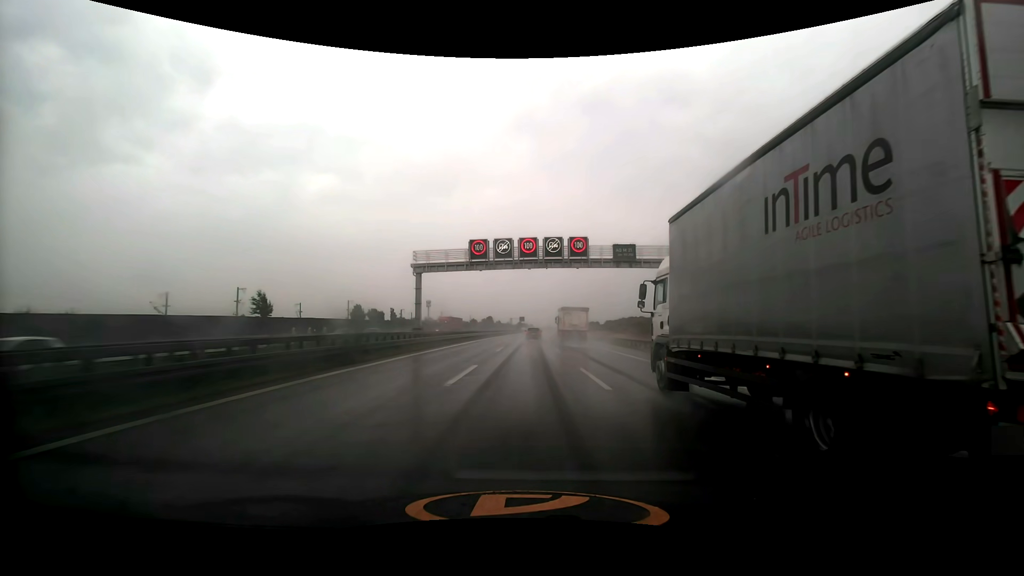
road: motorway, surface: asphalt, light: Day
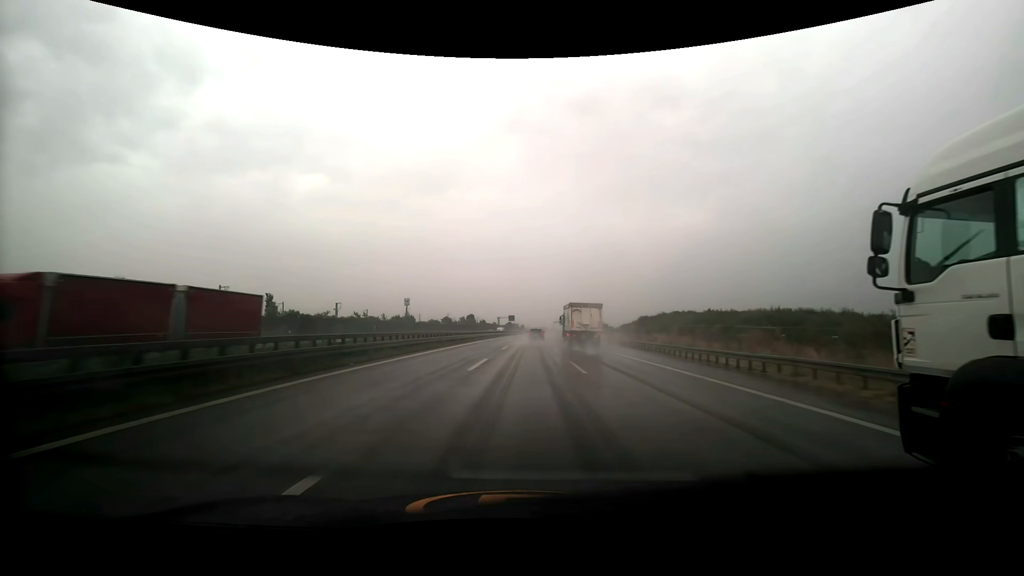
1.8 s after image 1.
(+0.3, +49.8) m; +1°
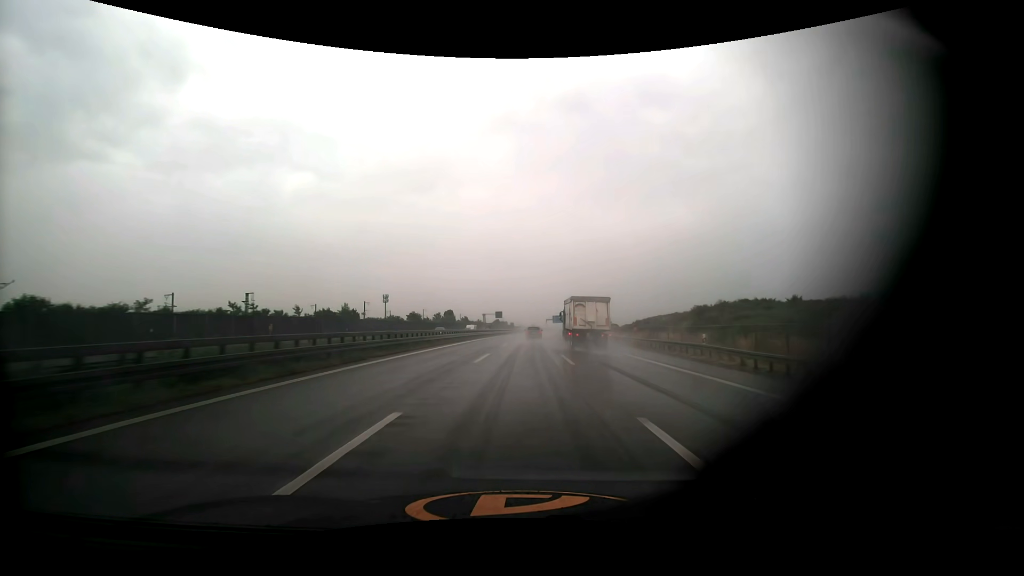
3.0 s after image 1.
(+0.2, +33.1) m; +1°
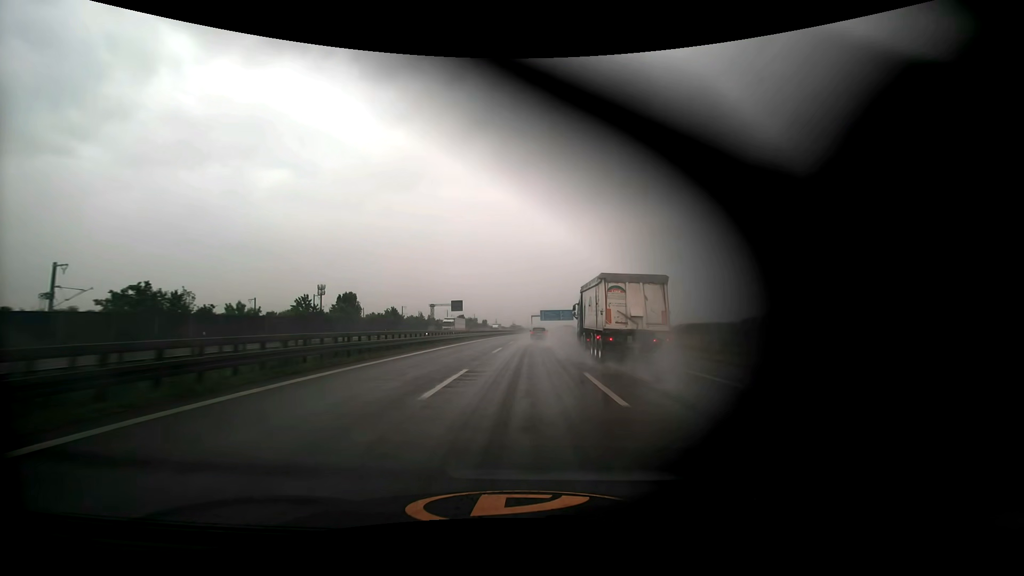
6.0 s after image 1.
(+1.1, +82.5) m; +2°
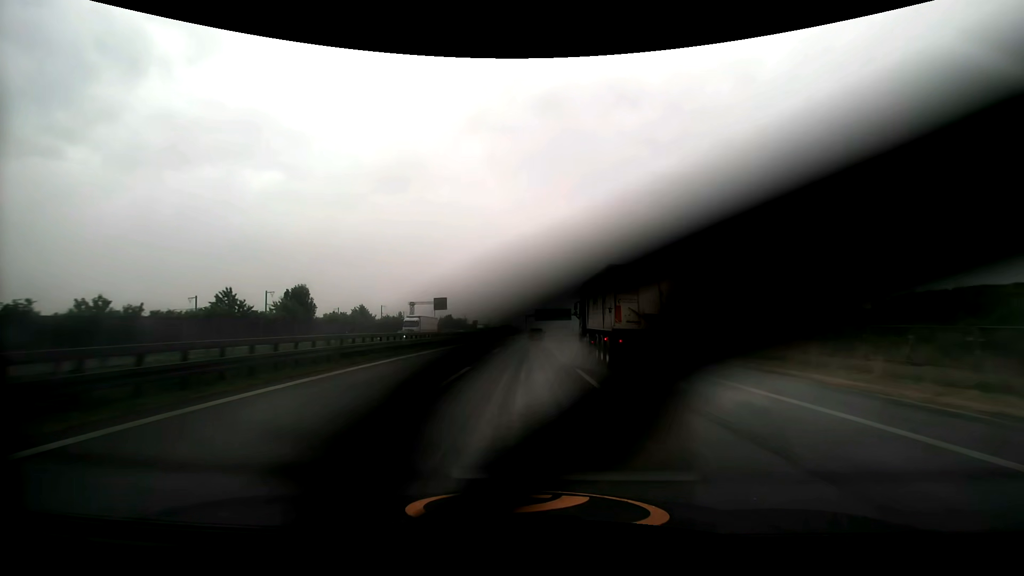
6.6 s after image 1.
(+0.1, +16.4) m; +1°
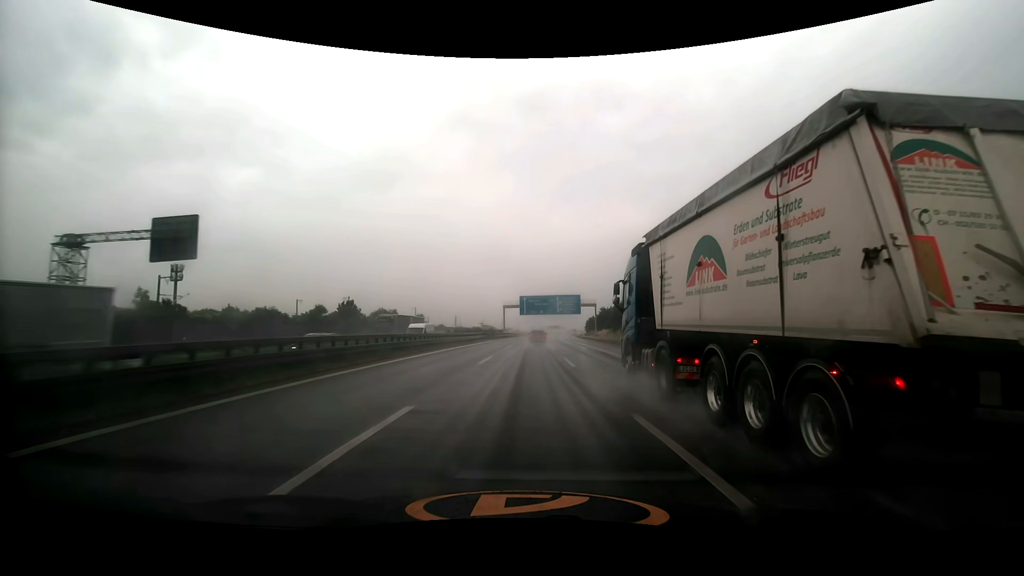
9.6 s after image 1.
(+1.4, +81.3) m; +2°
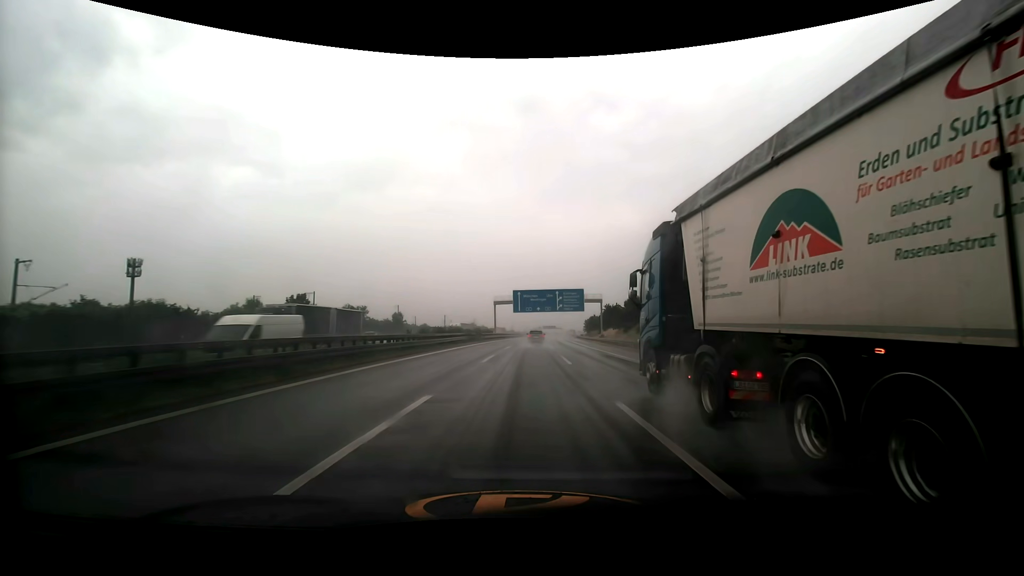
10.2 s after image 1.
(+0.1, +16.4) m; +1°
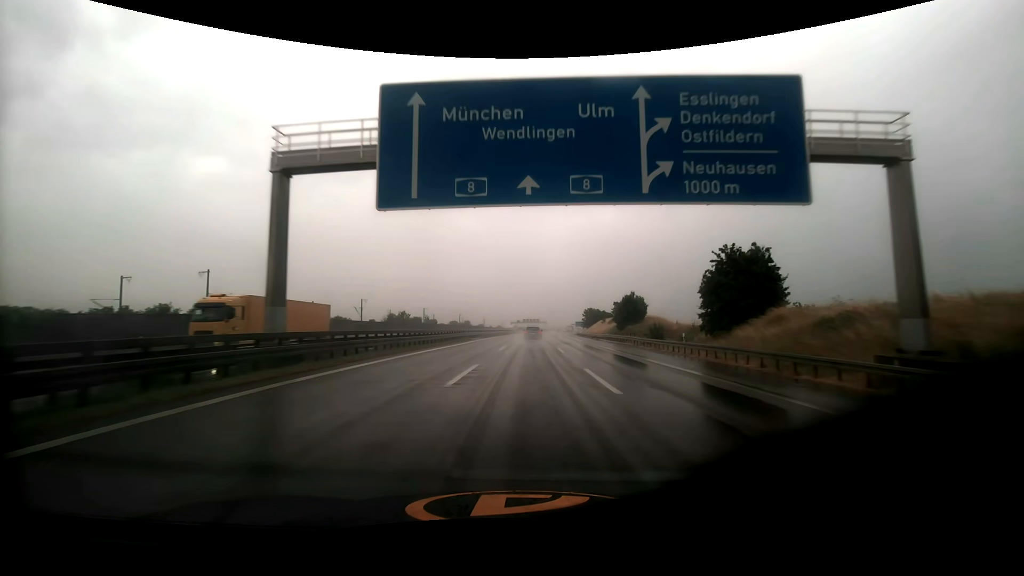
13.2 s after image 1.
(+1.7, +83.2) m; +2°
(0, +10) (0, +20) (0, +30) (+1, +40) (+1, +50) (+1, +60) (+2, +70) (+2, +80) (+3, +90) (+3, +100) m
